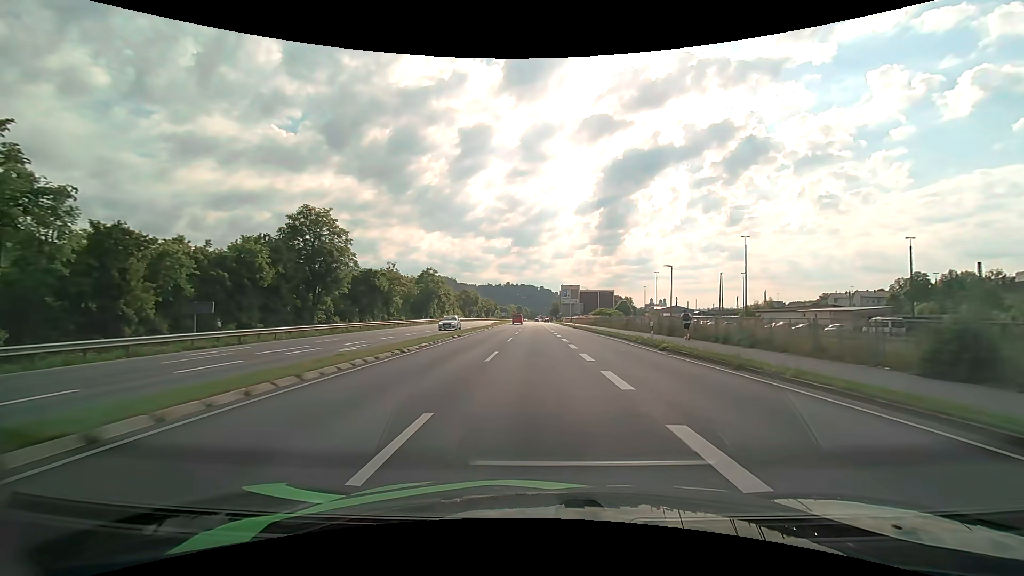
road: primary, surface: asphalt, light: Day
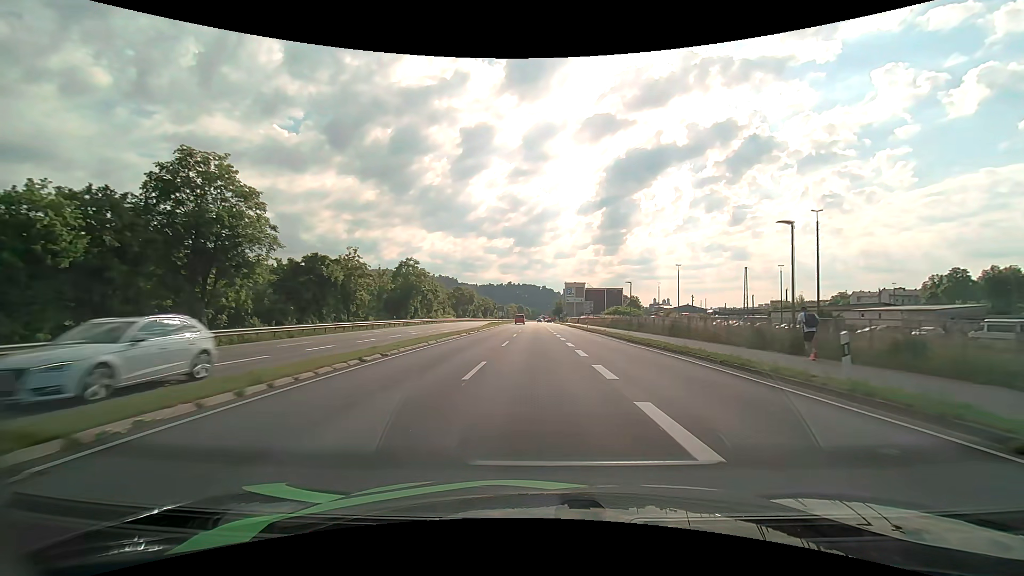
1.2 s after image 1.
(0.0, +16.4) m; 0°
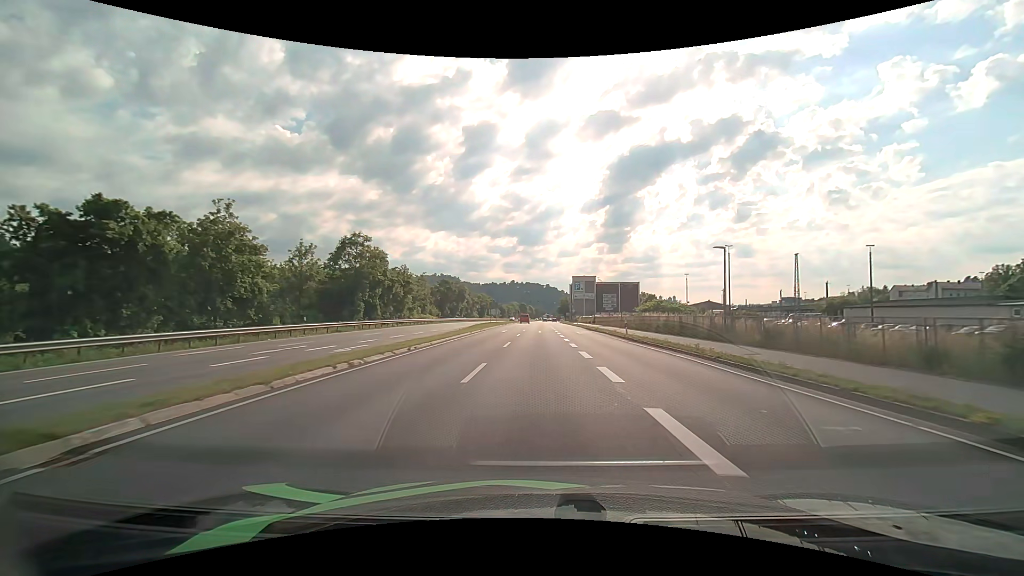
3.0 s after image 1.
(-0.1, +24.4) m; 0°
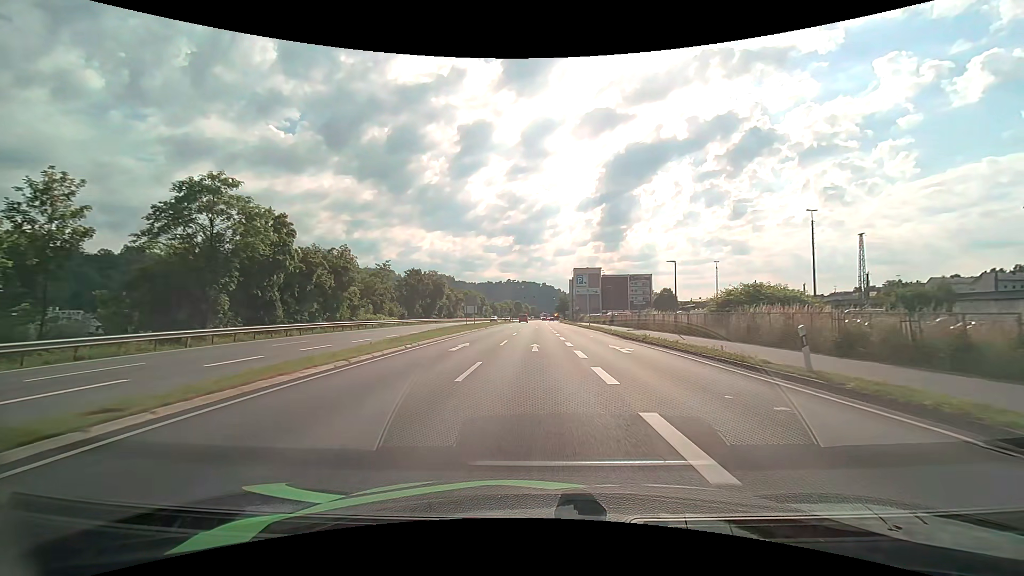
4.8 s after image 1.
(+0.1, +23.9) m; 0°
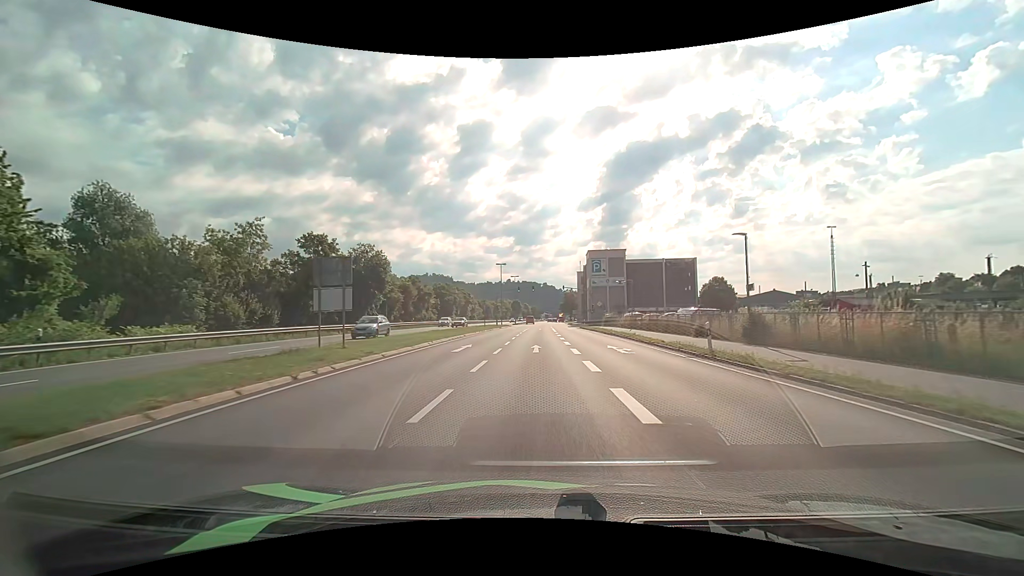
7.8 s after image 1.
(-0.1, +39.7) m; 0°
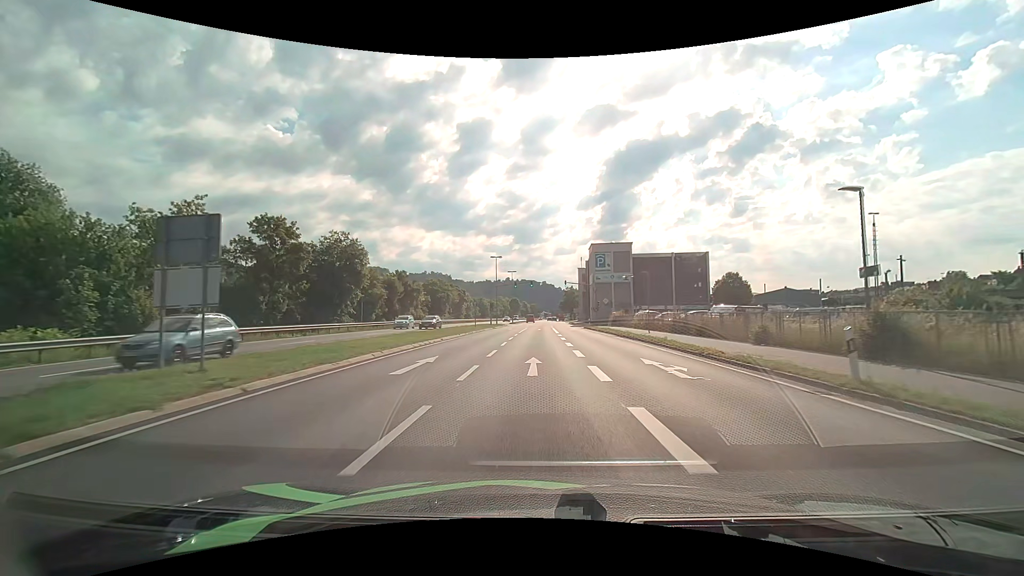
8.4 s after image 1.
(0.0, +7.9) m; 0°
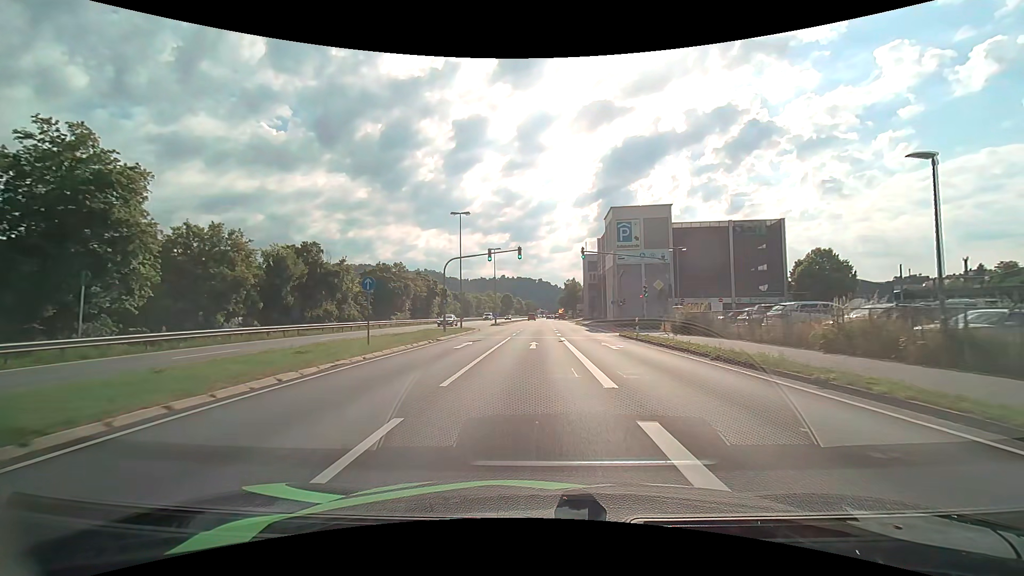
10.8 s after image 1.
(+0.1, +31.0) m; 0°
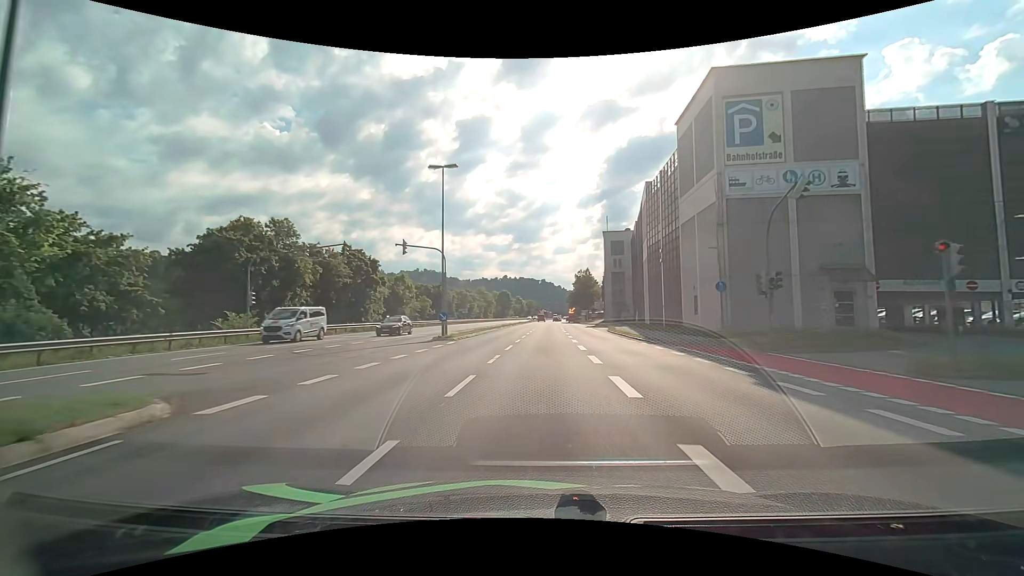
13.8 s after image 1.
(0.0, +37.6) m; 0°
(0, +10) (0, +20) (0, +30) (+1, +40) (+1, +50) (+1, +60) (+2, +70) (+2, +80) (+3, +90) (+3, +100) m
